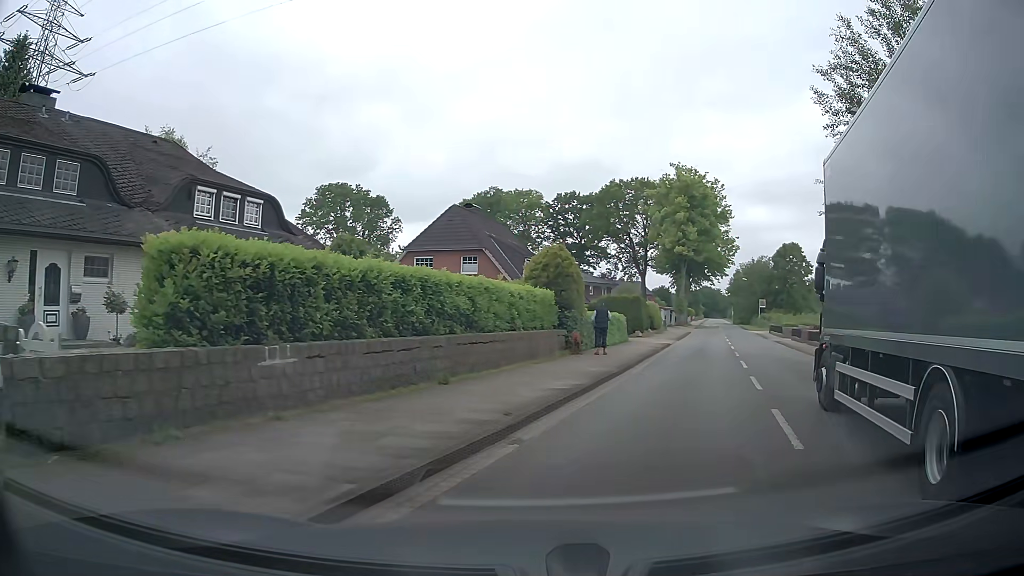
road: tertiary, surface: asphalt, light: Day
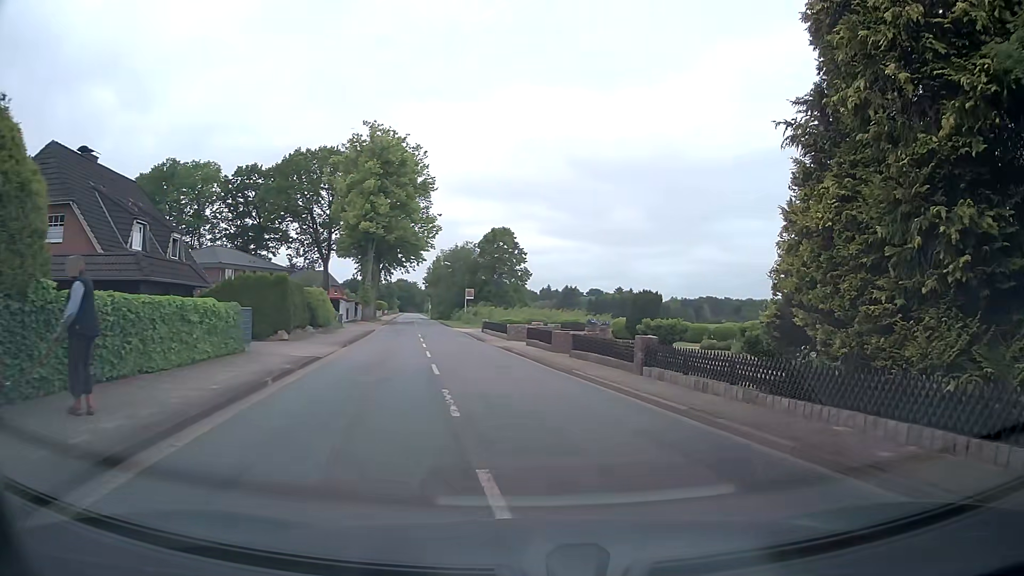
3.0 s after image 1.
(+4.3, +16.5) m; +26°
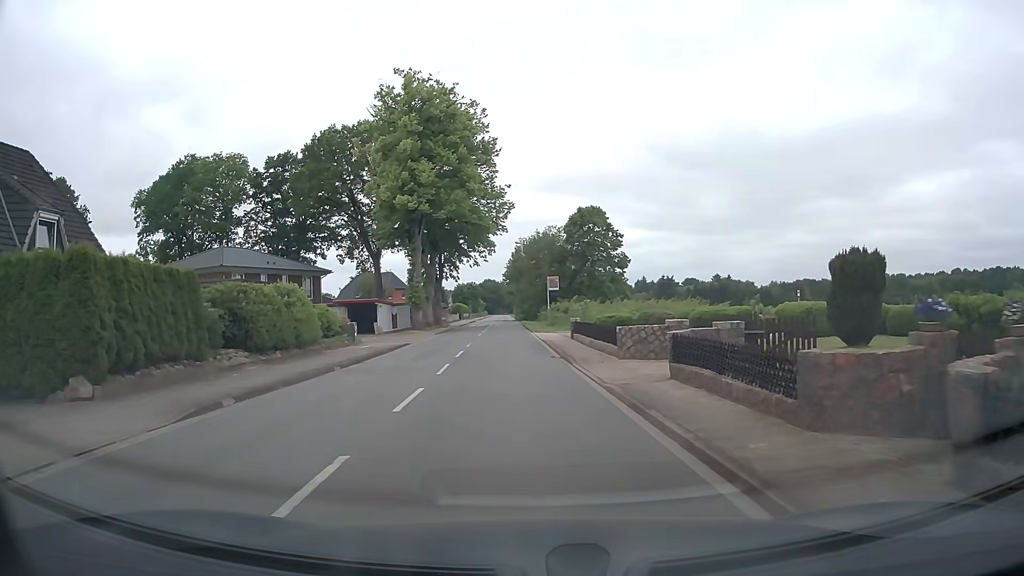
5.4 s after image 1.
(-0.3, +18.3) m; -7°
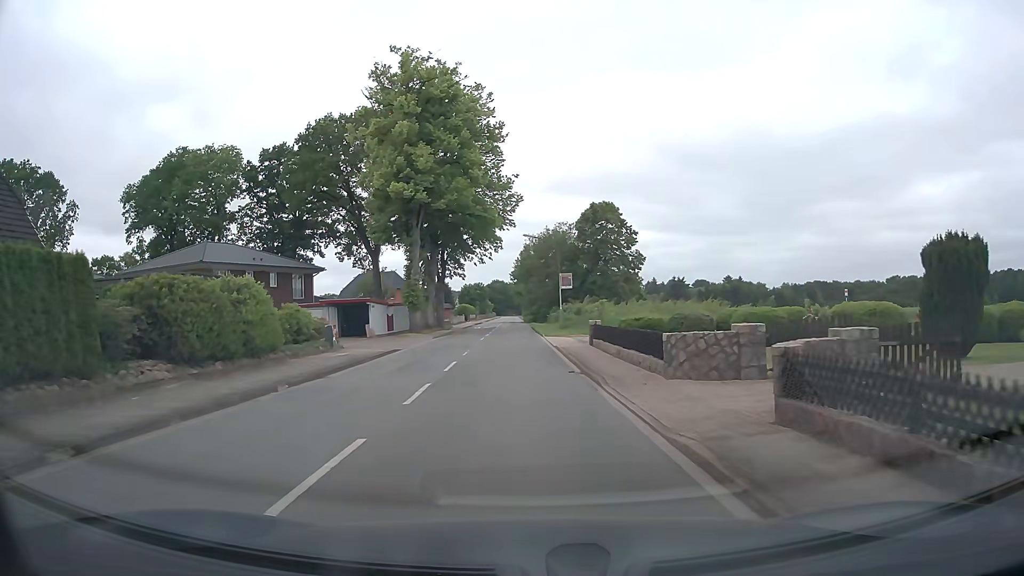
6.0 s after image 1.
(0.0, +5.2) m; 0°
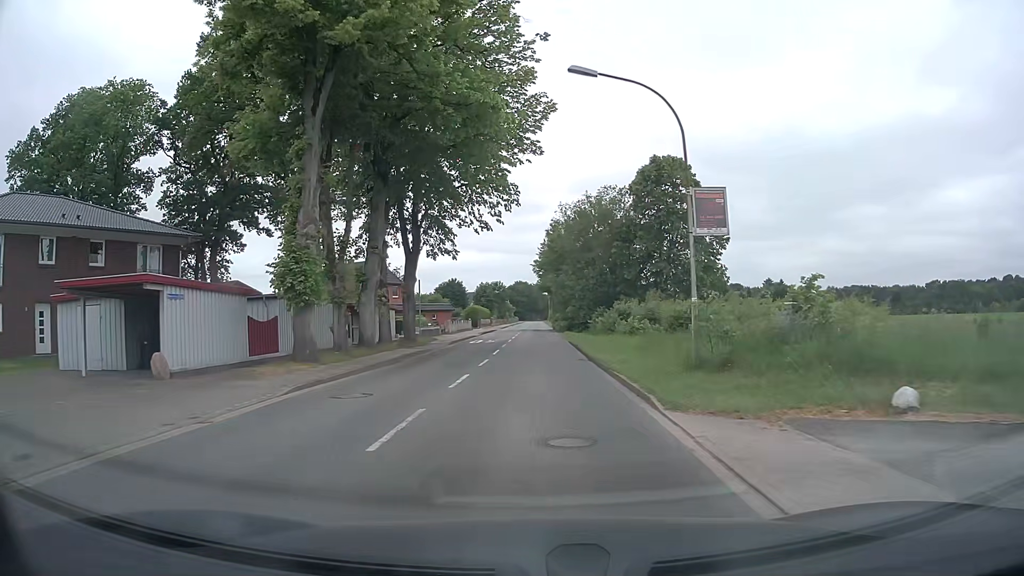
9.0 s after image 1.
(-0.7, +28.8) m; -2°
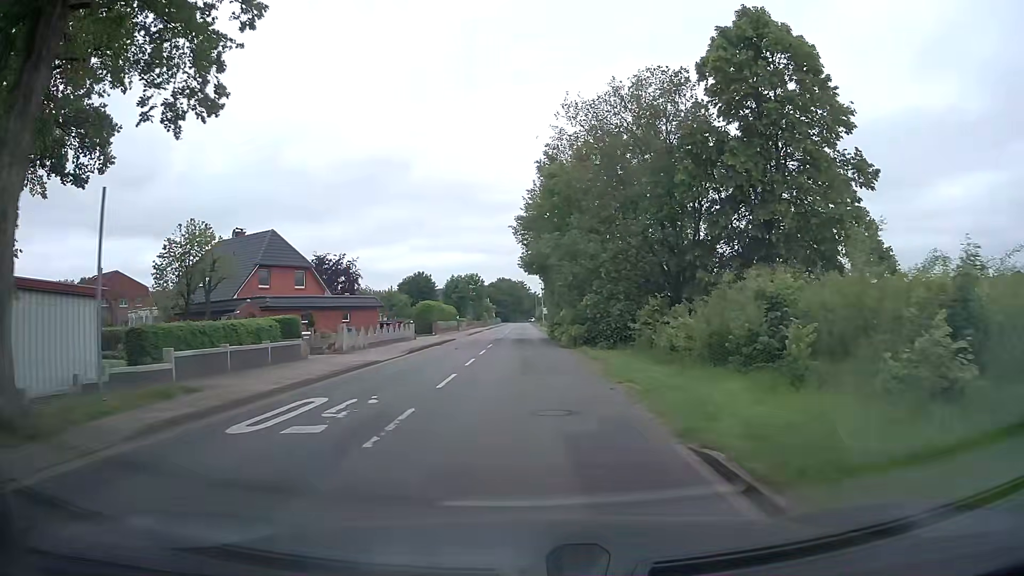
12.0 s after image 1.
(+0.4, +30.8) m; +1°
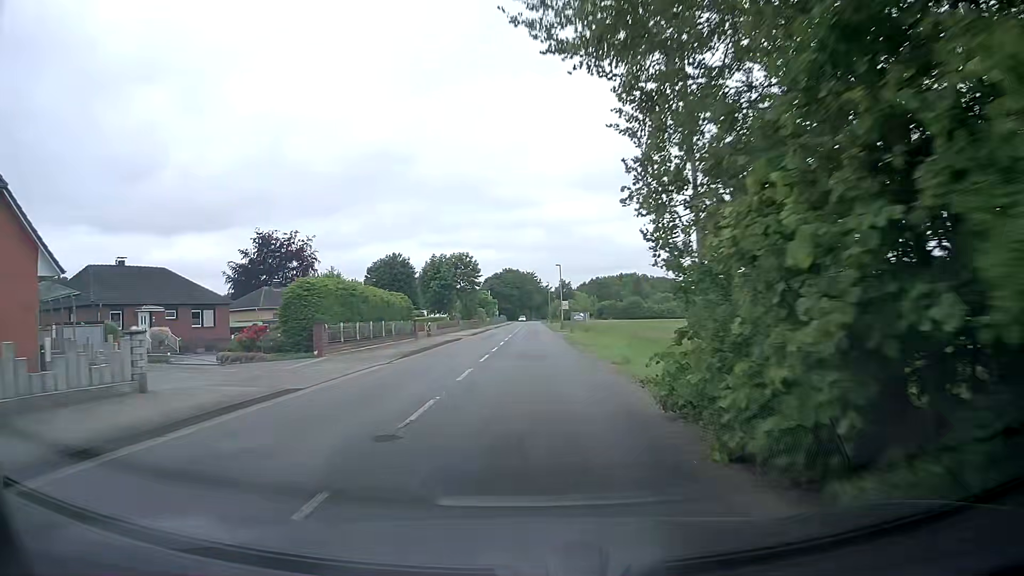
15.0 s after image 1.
(-0.3, +36.4) m; -1°
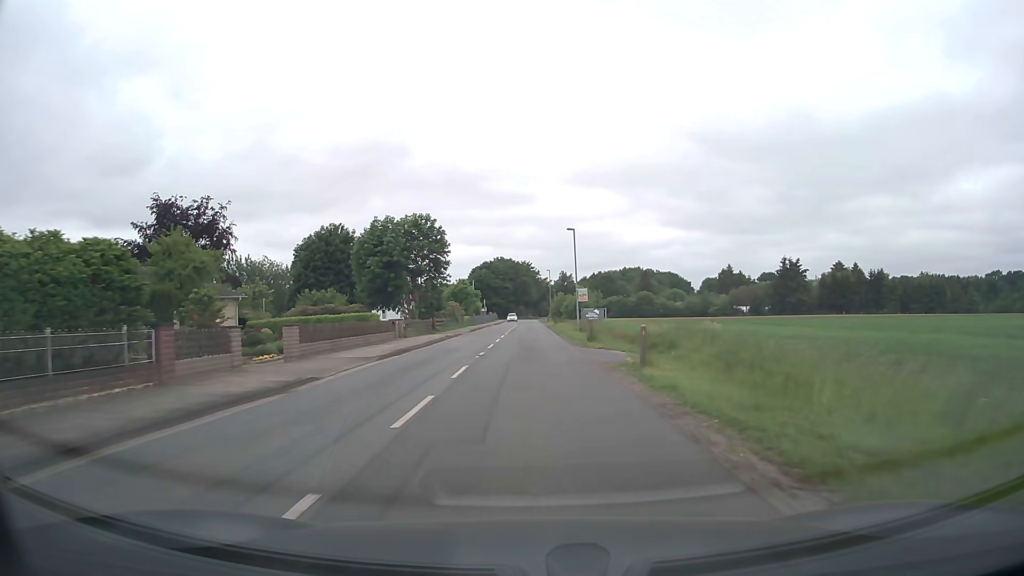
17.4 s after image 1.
(+0.6, +31.2) m; +1°
(0, +10) (0, +20) (0, +30) (0, +40) (0, +50) (0, +60) (0, +70) (0, +80) (0, +90) (0, +100) m
